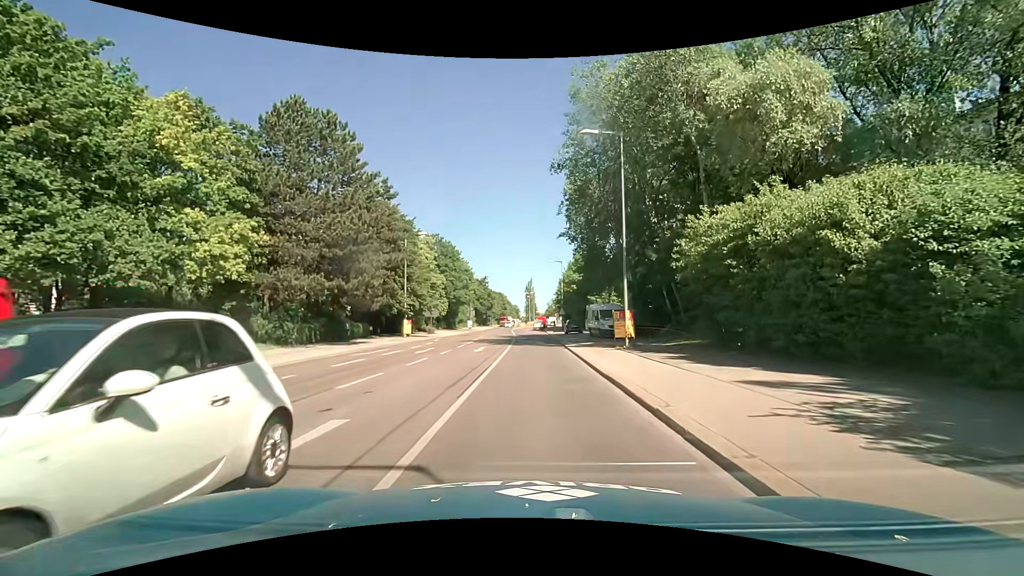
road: secondary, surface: asphalt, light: Day
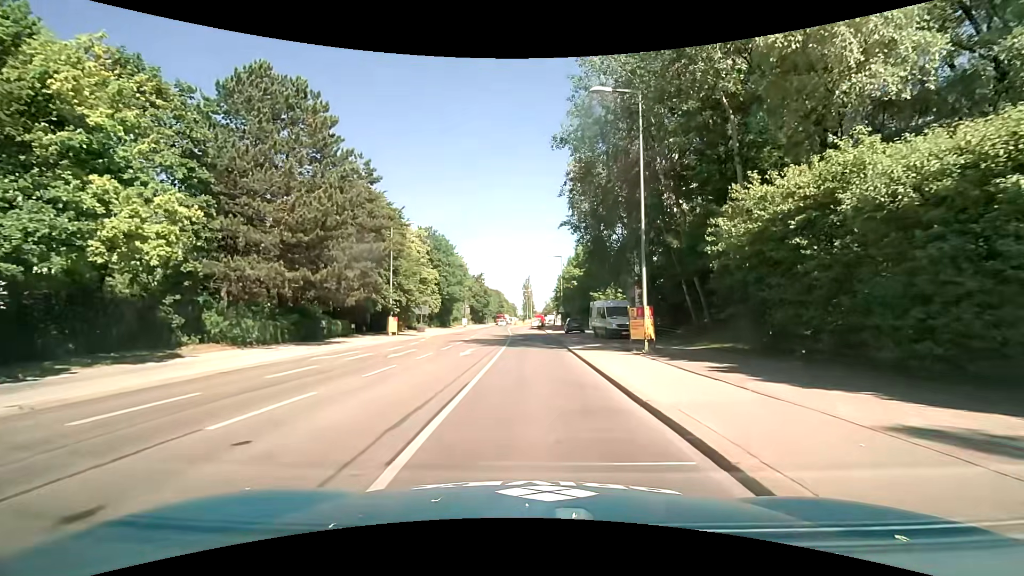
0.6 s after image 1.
(+0.1, +4.4) m; +1°
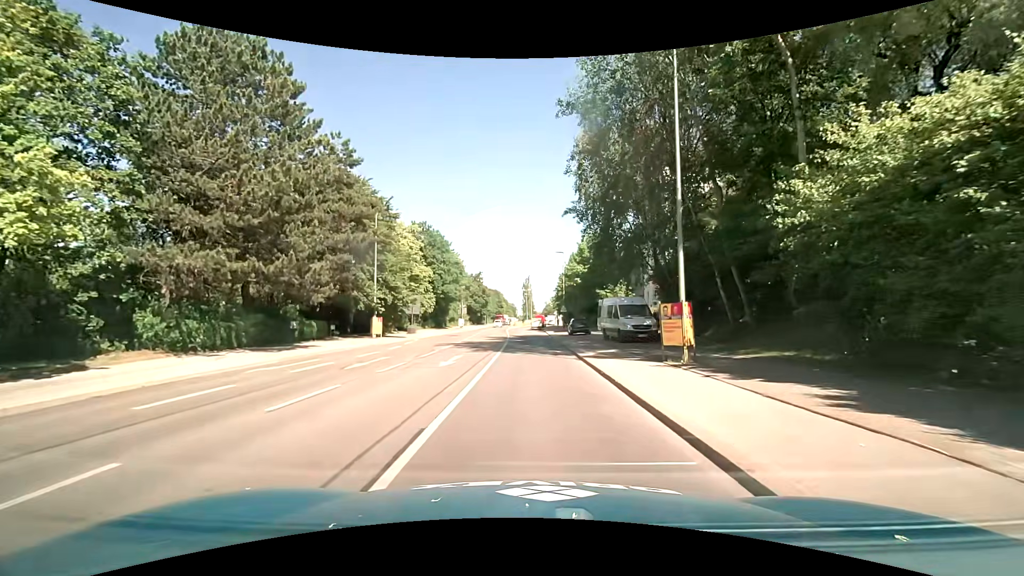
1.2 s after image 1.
(0.0, +4.8) m; 0°
